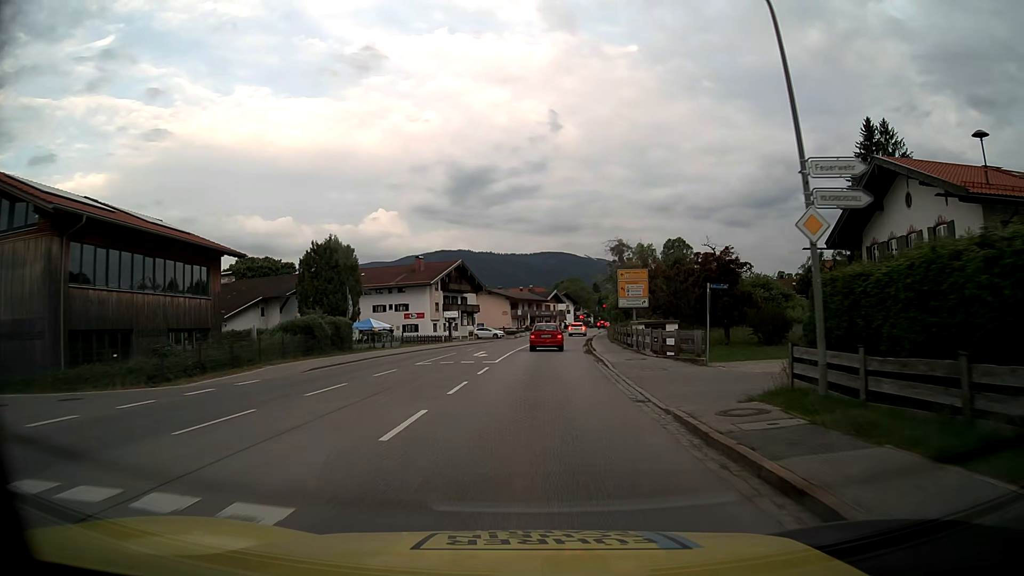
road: primary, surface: asphalt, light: Day
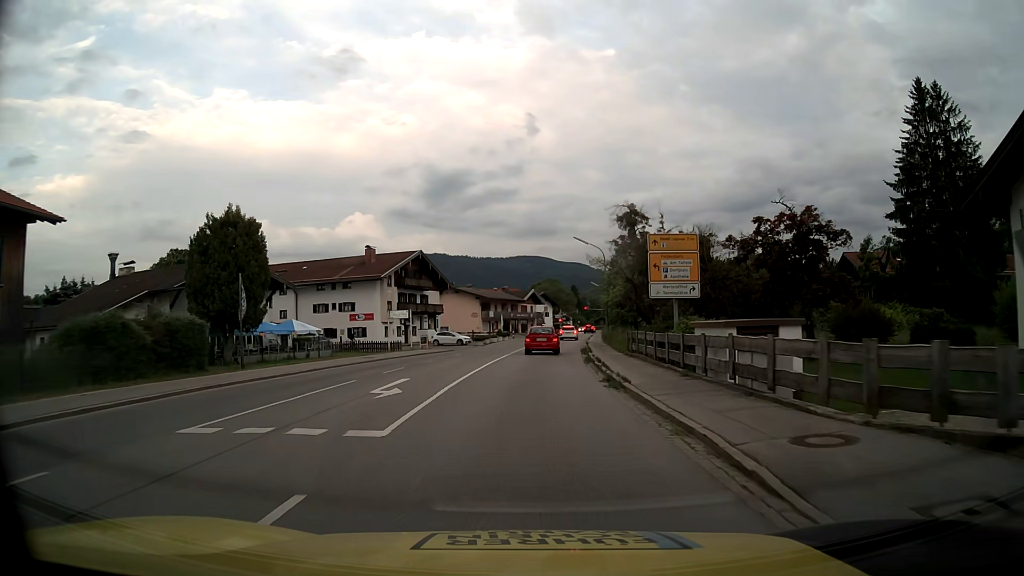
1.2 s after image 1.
(+0.3, +16.3) m; +2°
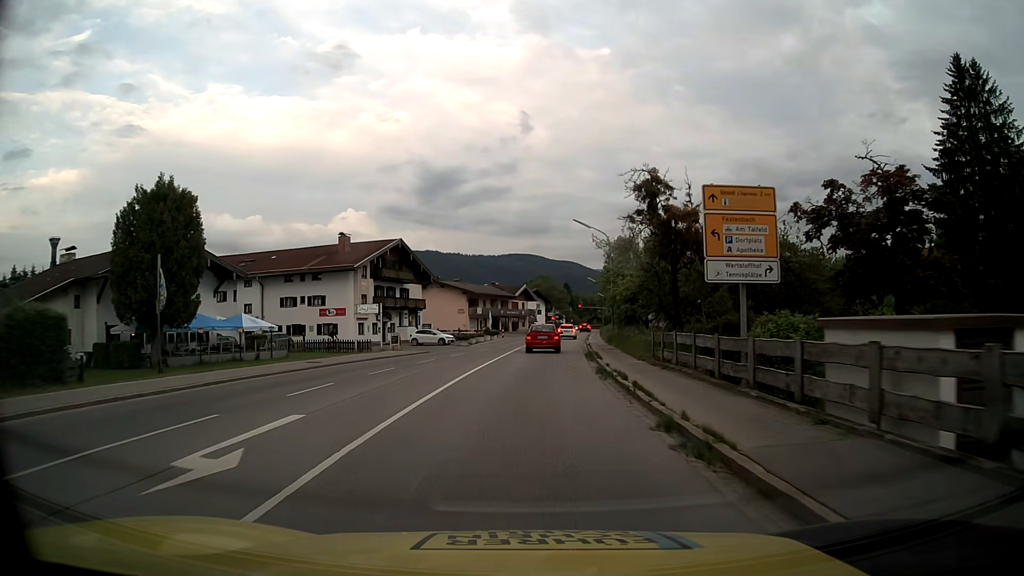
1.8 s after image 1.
(+0.1, +8.0) m; +1°
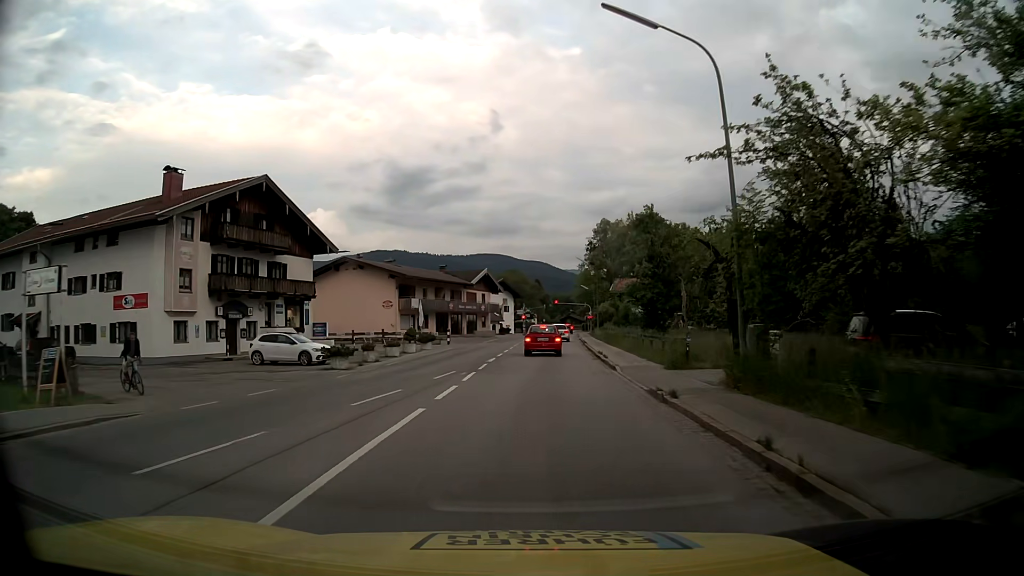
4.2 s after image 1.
(+0.8, +30.9) m; +2°
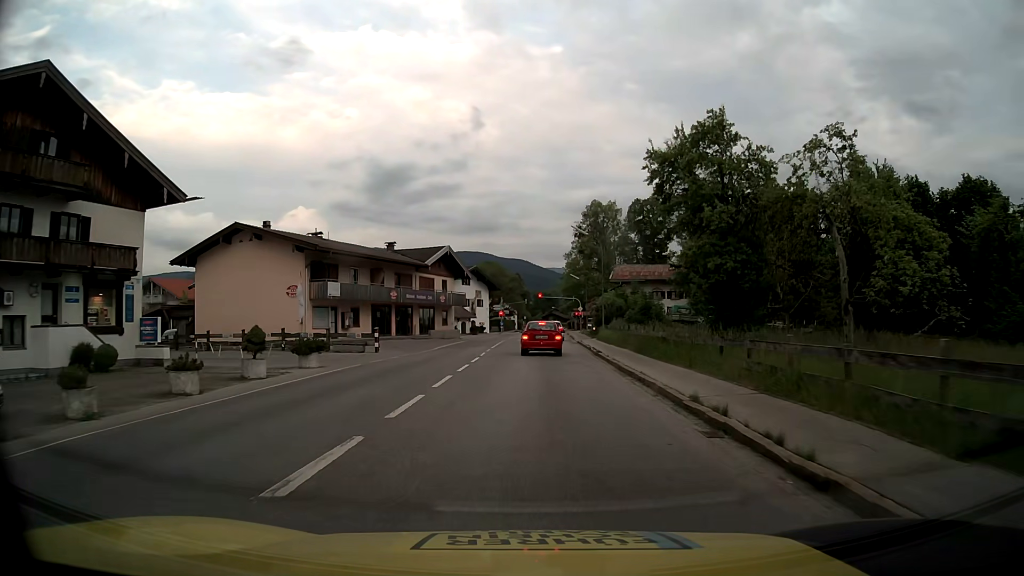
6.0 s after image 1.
(+0.4, +20.6) m; +2°
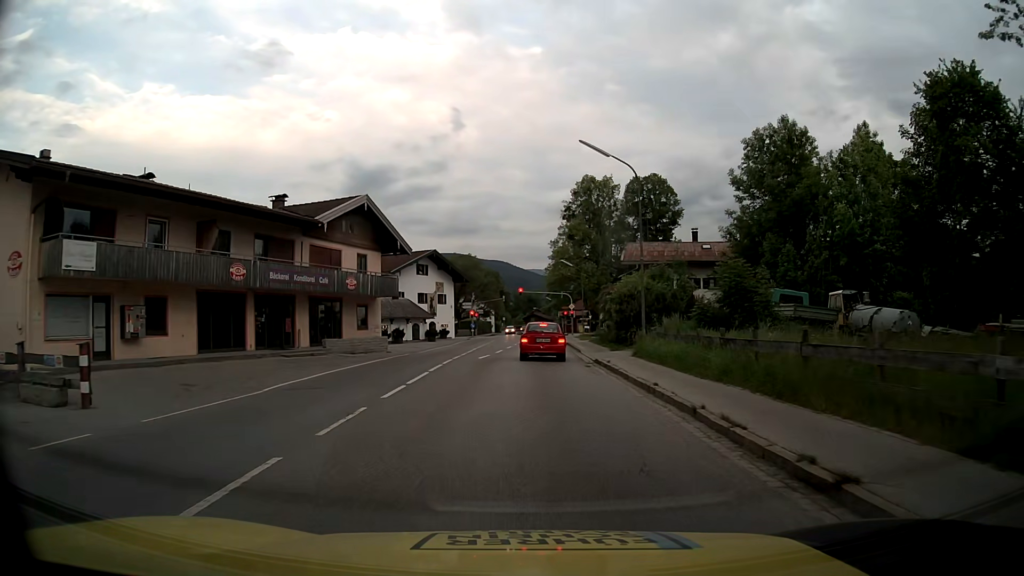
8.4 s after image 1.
(+0.4, +23.6) m; +2°
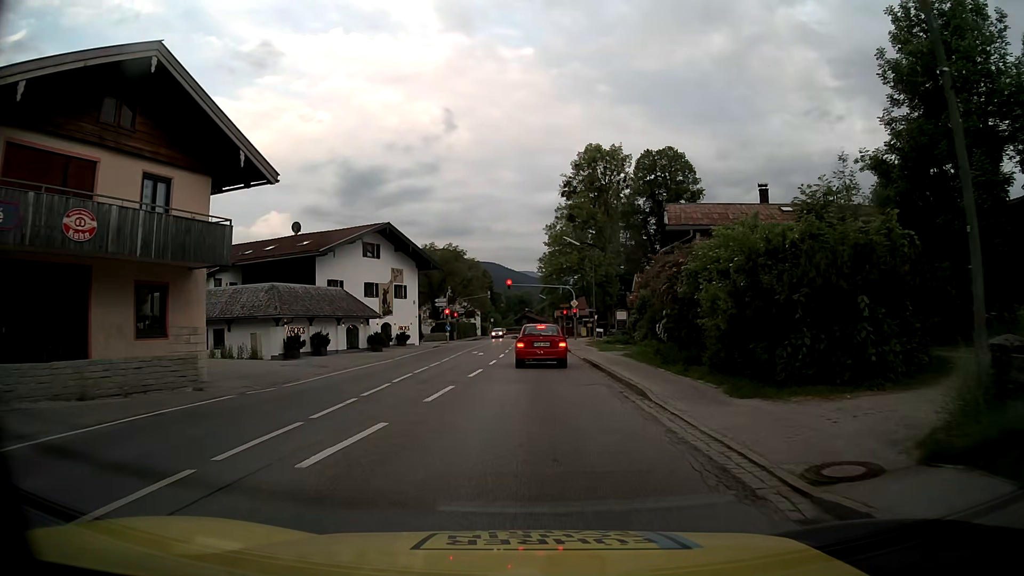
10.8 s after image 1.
(+0.2, +20.1) m; +1°
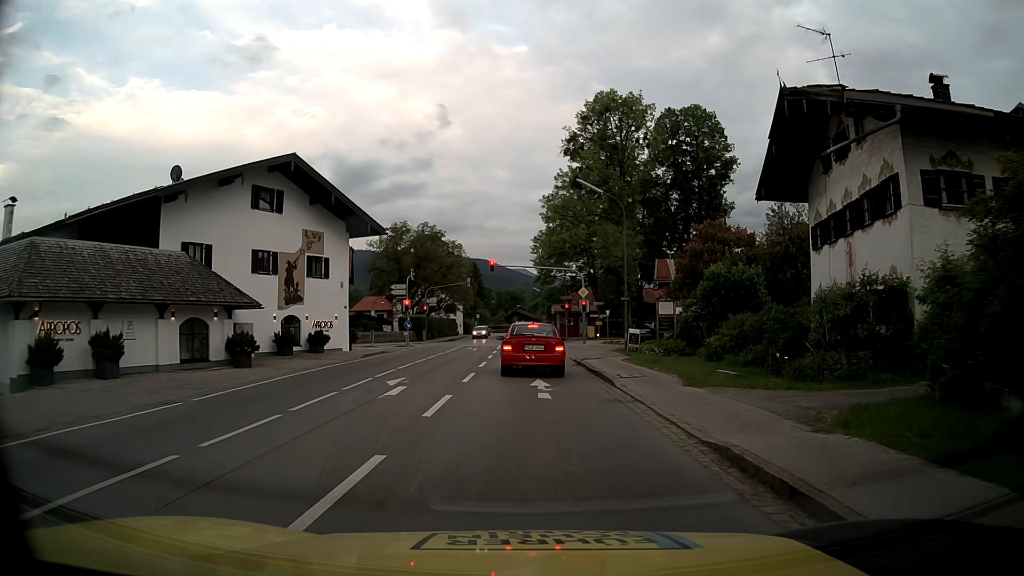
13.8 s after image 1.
(+0.1, +20.2) m; +1°
(0, +10) (0, +20) (0, +30) (0, +40) (0, +50) (0, +60) (0, +70) (-1, +80) (-1, +90) (-1, +100) m
